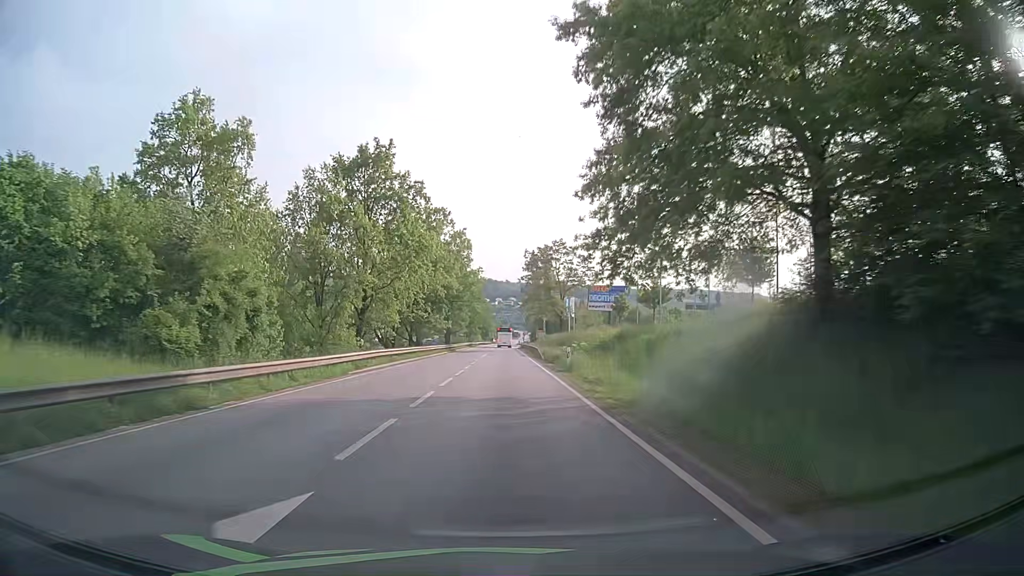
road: primary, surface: asphalt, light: Day
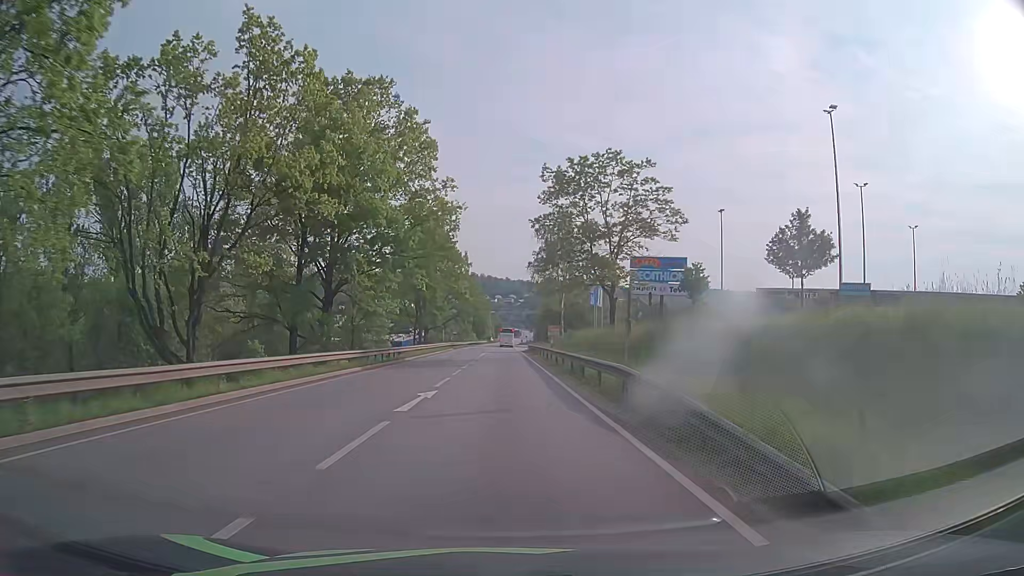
(0.0, +42.1) m; 0°
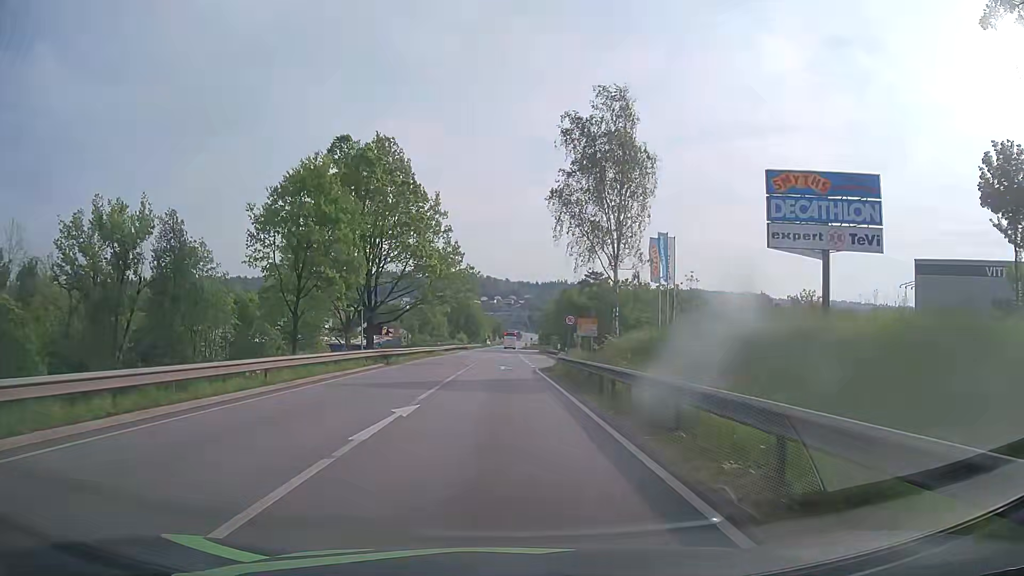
(0.0, +44.5) m; 0°
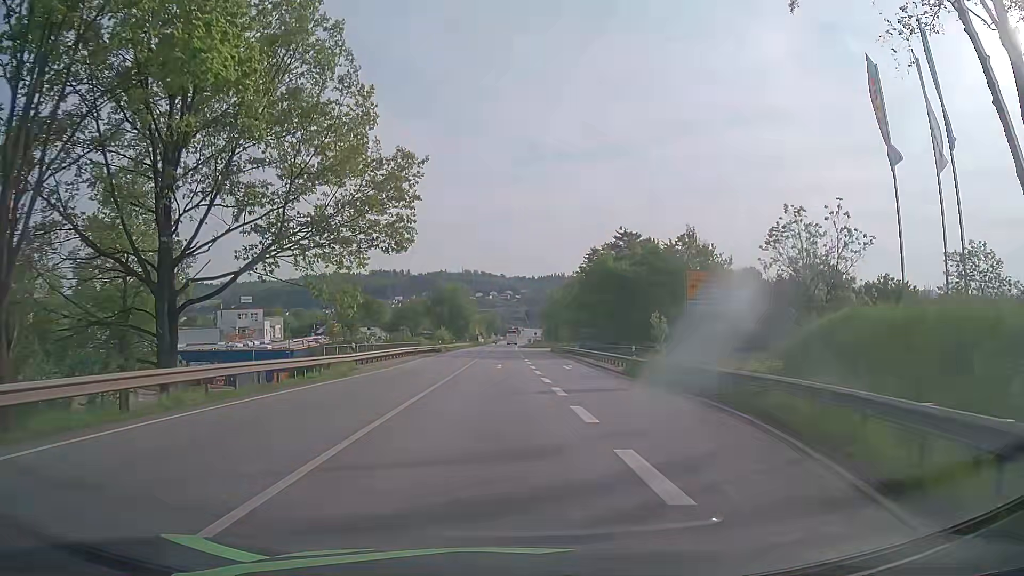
(+0.2, +39.3) m; 0°
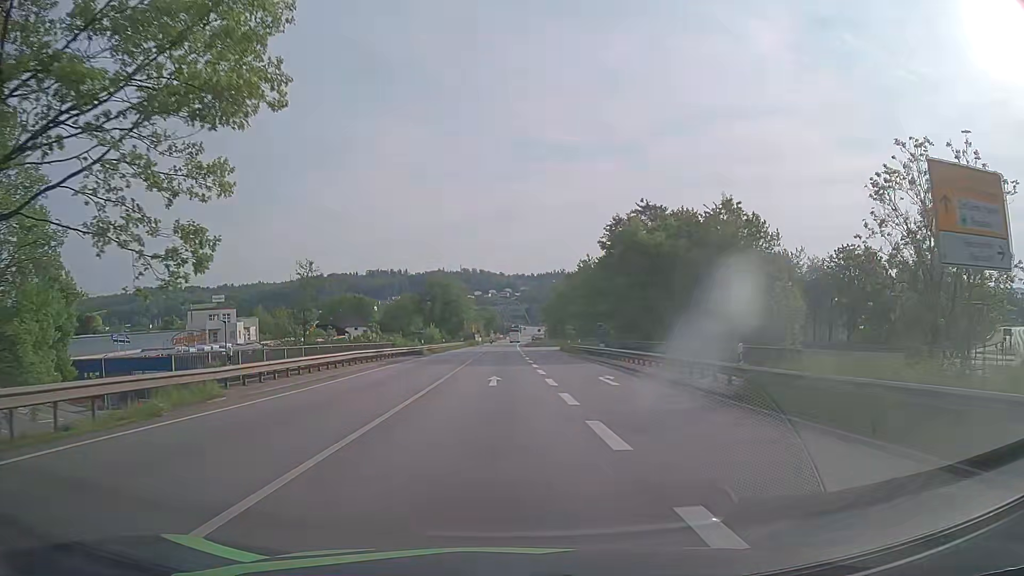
(+0.1, +15.2) m; +1°
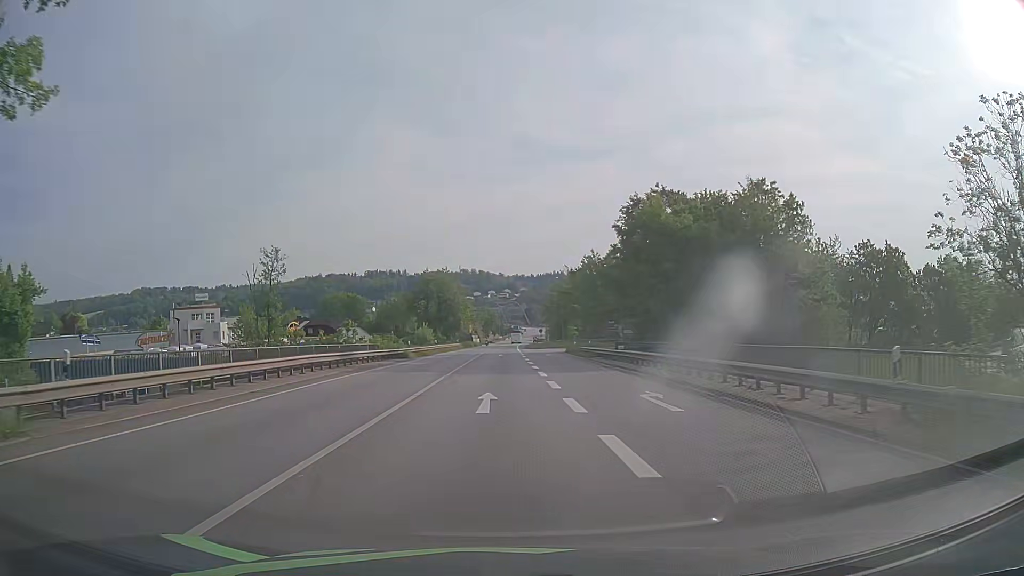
(0.0, +7.7) m; 0°
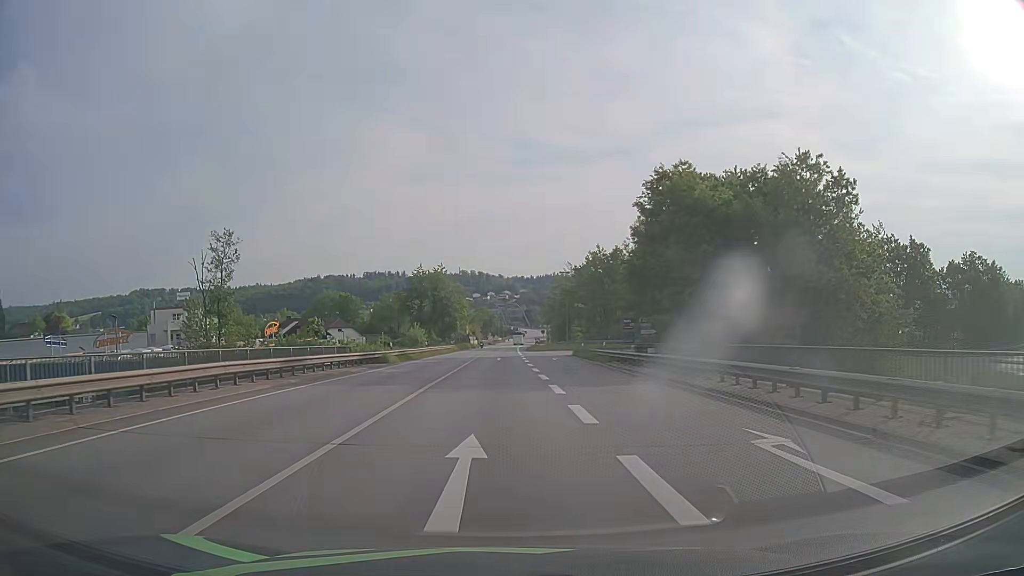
(0.0, +7.8) m; 0°
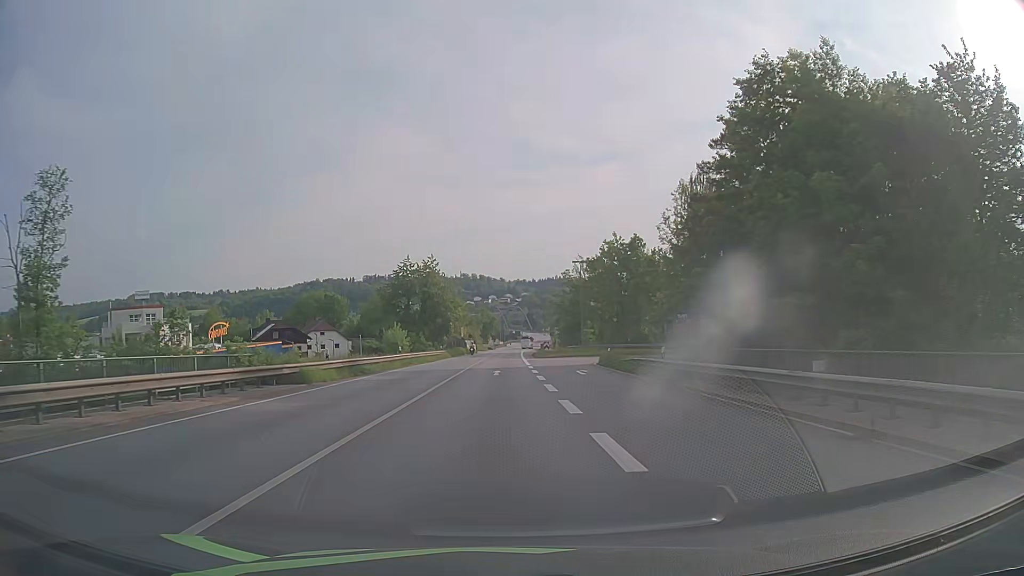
(0.0, +15.9) m; 0°
(0, +10) (0, +20) (0, +30) (0, +40) (0, +50) (0, +60) (0, +70) (0, +80) (0, +90) (0, +100) m
